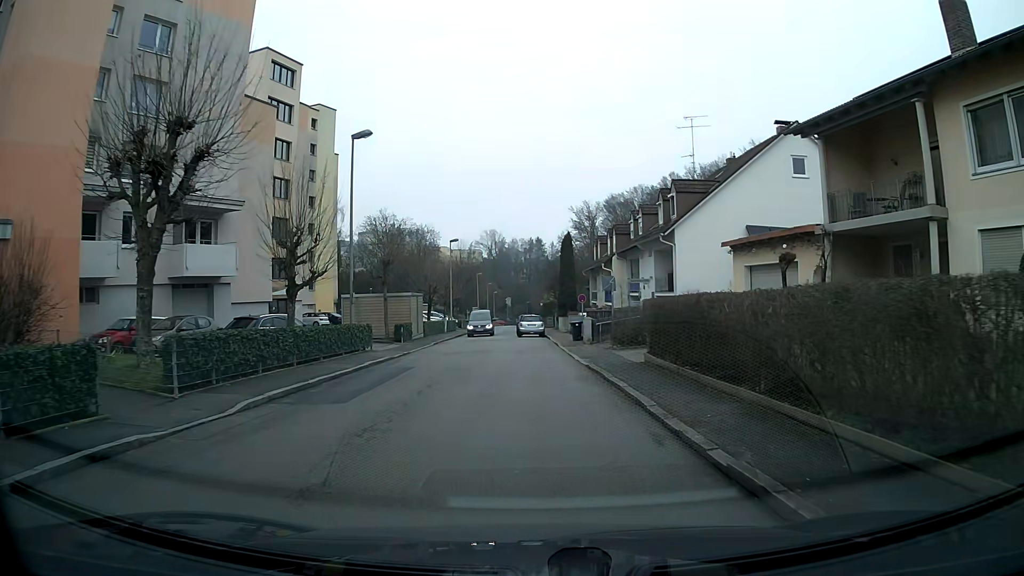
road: residential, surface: asphalt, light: Day
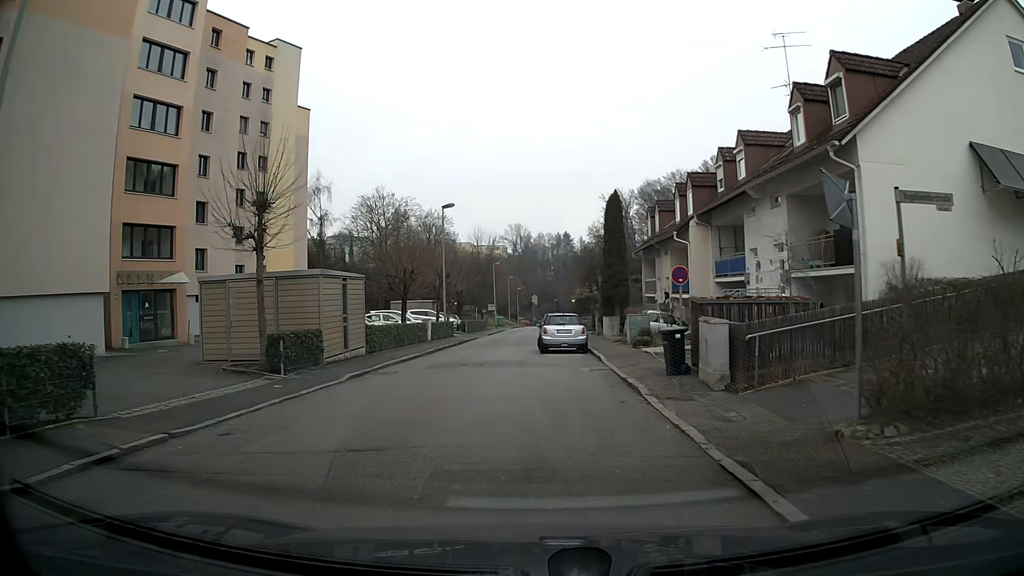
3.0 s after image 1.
(-0.3, +18.9) m; -4°
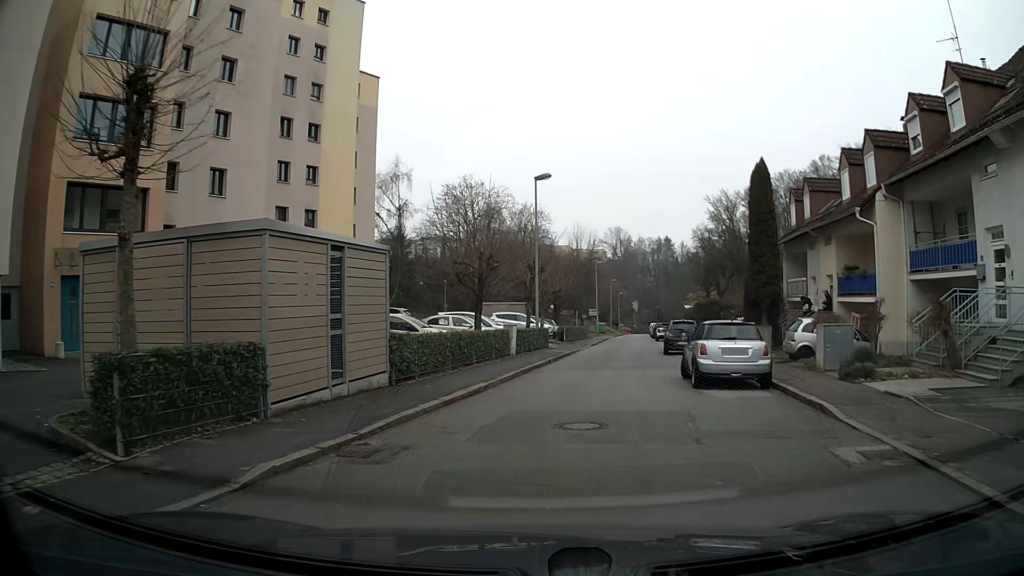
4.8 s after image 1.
(-0.7, +9.9) m; -7°
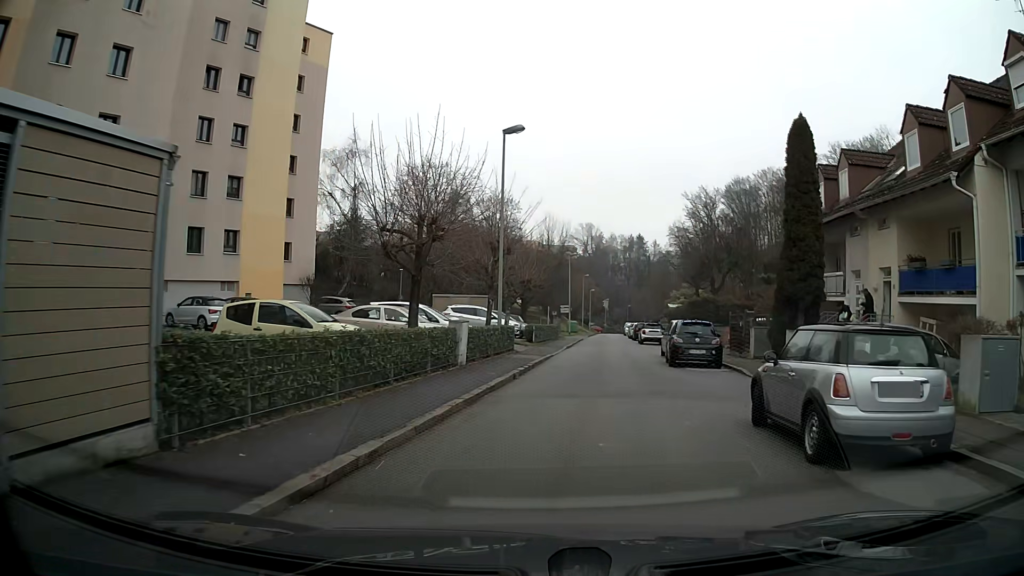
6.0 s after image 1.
(+0.2, +7.6) m; +4°
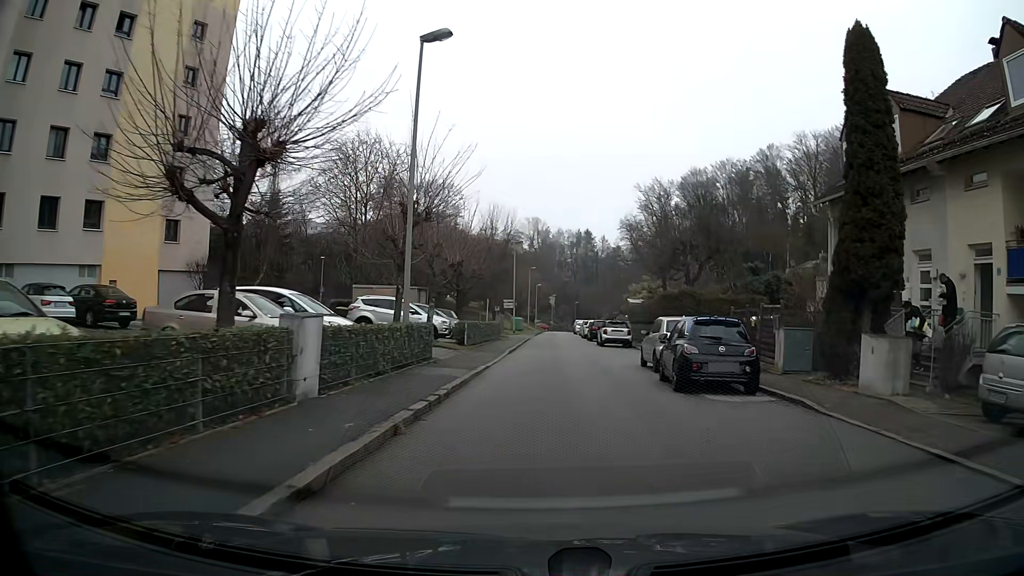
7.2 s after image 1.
(+0.3, +8.3) m; +4°
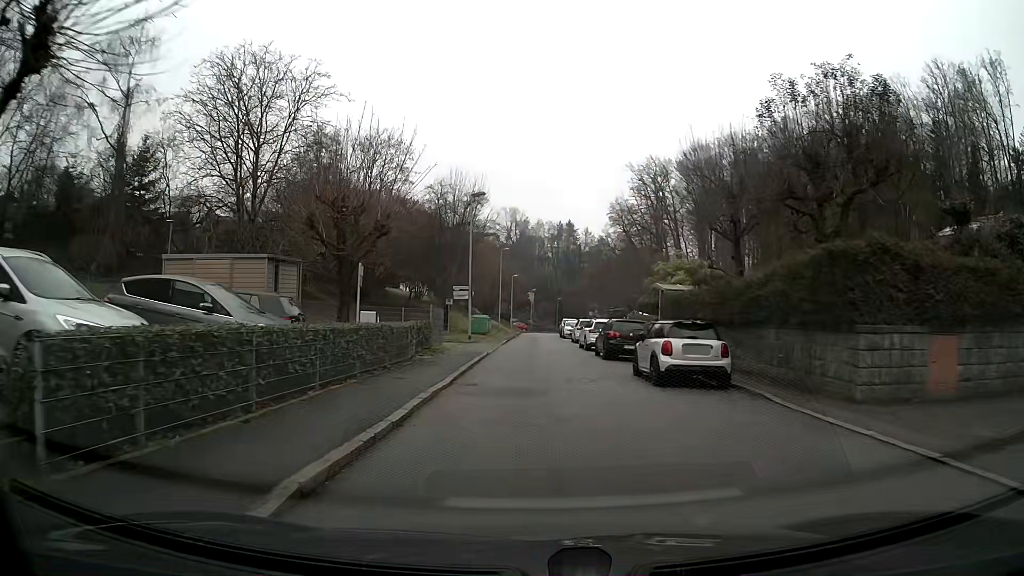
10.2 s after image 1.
(+0.4, +22.0) m; +1°
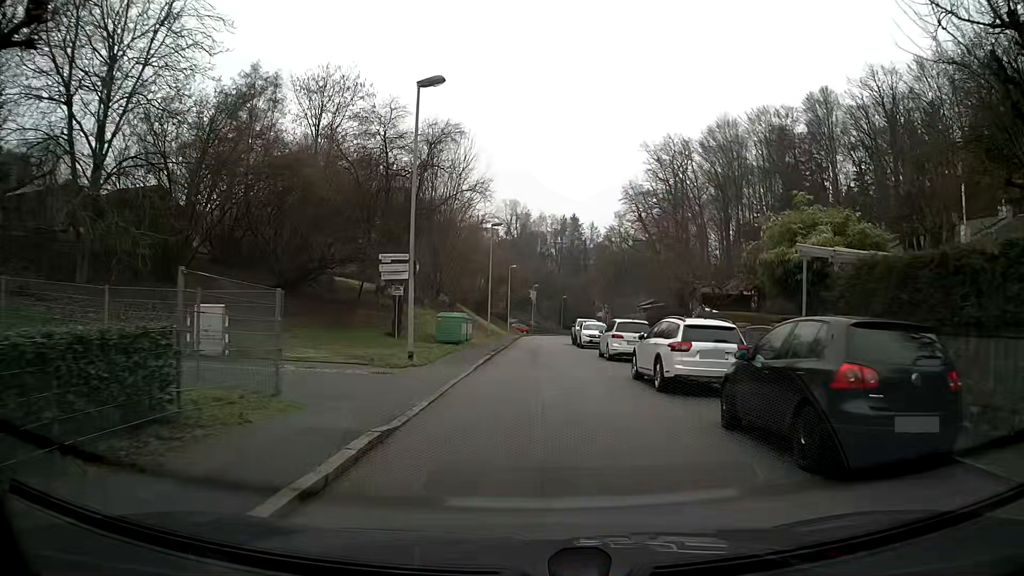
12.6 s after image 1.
(0.0, +17.8) m; 0°
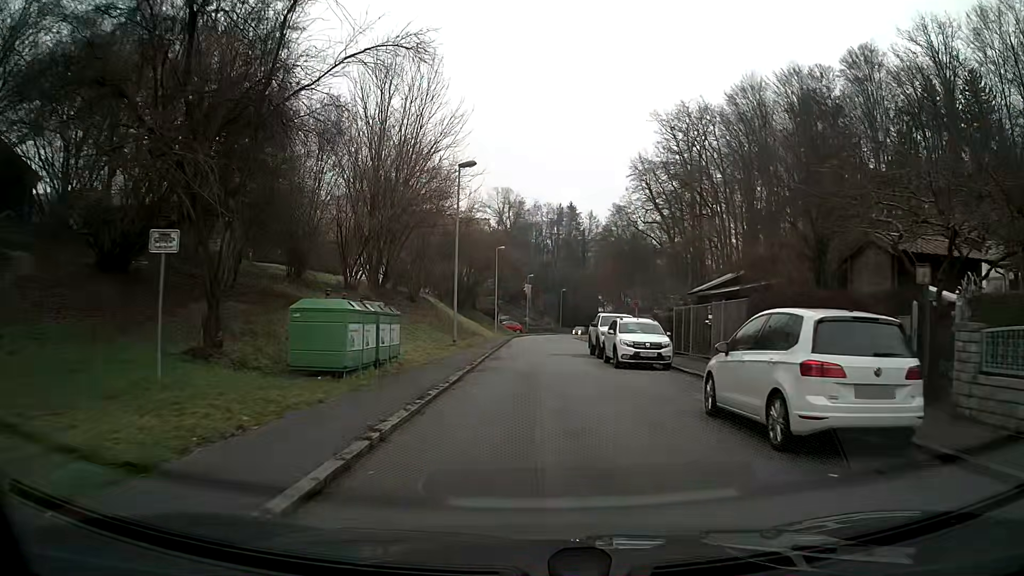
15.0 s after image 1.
(+0.1, +17.8) m; +1°
(0, +10) (0, +20) (0, +30) (+1, +40) (+2, +50) (+2, +60) (+3, +70) (+3, +80) (+4, +90) (+6, +100) m
